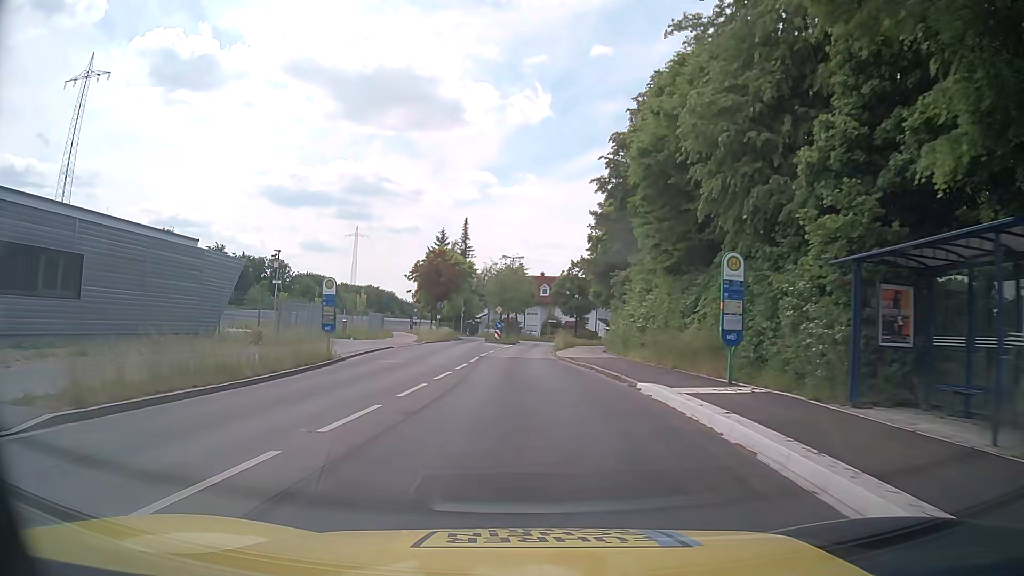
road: tertiary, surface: asphalt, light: Day
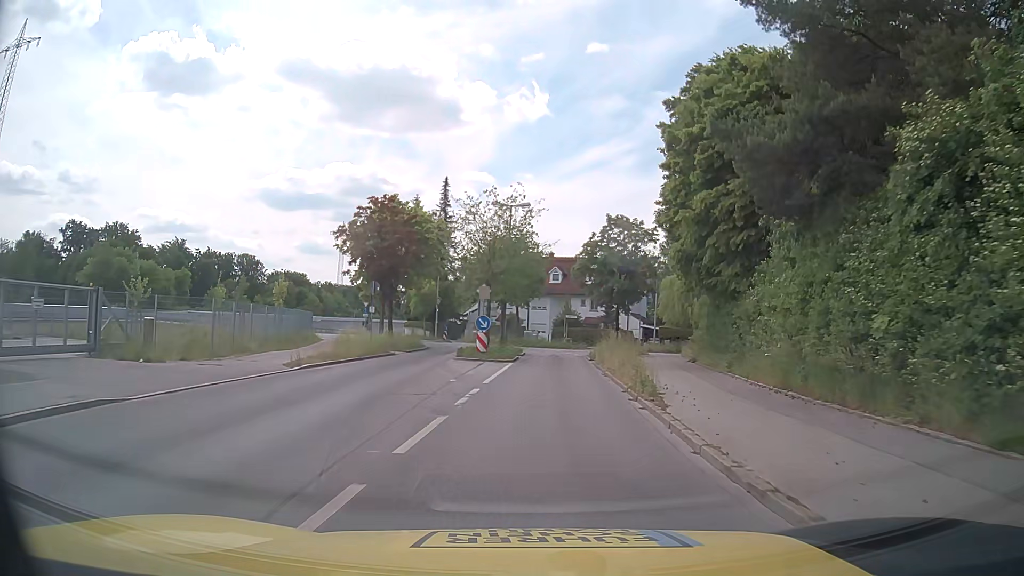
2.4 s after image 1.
(-0.4, +27.8) m; +1°
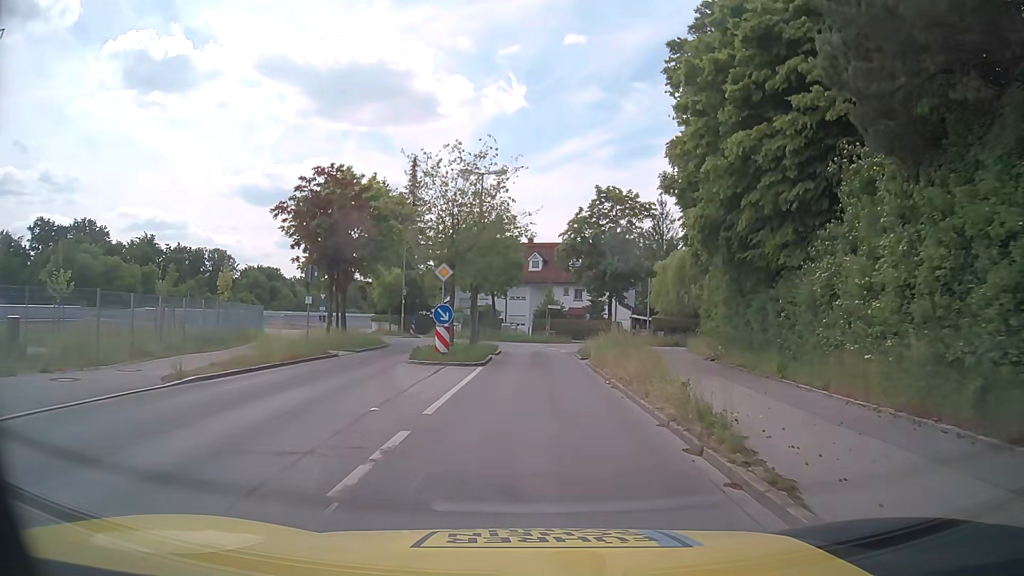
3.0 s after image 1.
(0.0, +6.4) m; +2°
(0, +10) (+1, +20) (+1, +30) (0, +40) (-4, +49) (-10, +57) (-17, +64) (-21, +73) (-23, +83) (-23, +93) m
